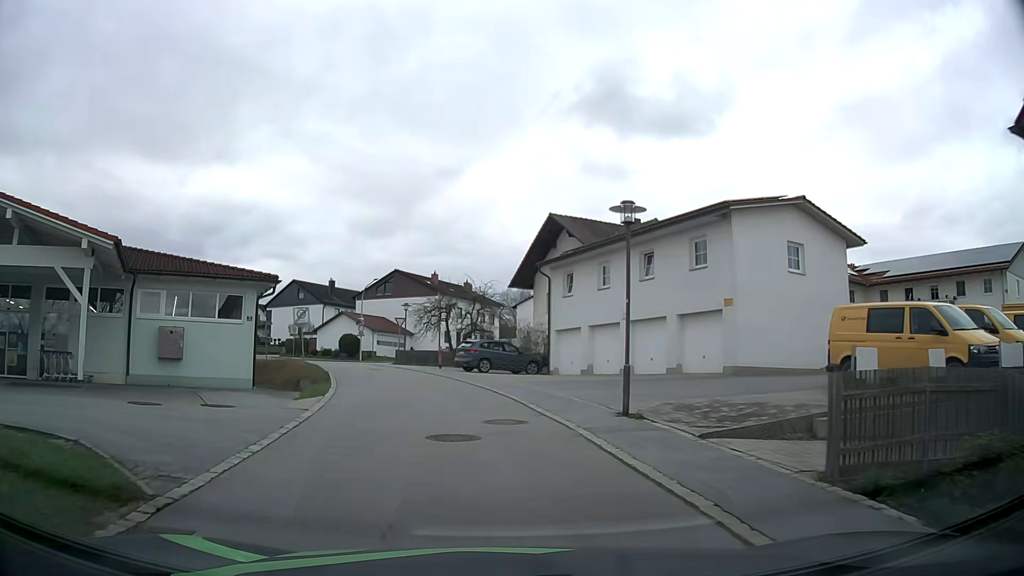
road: residential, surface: asphalt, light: Day
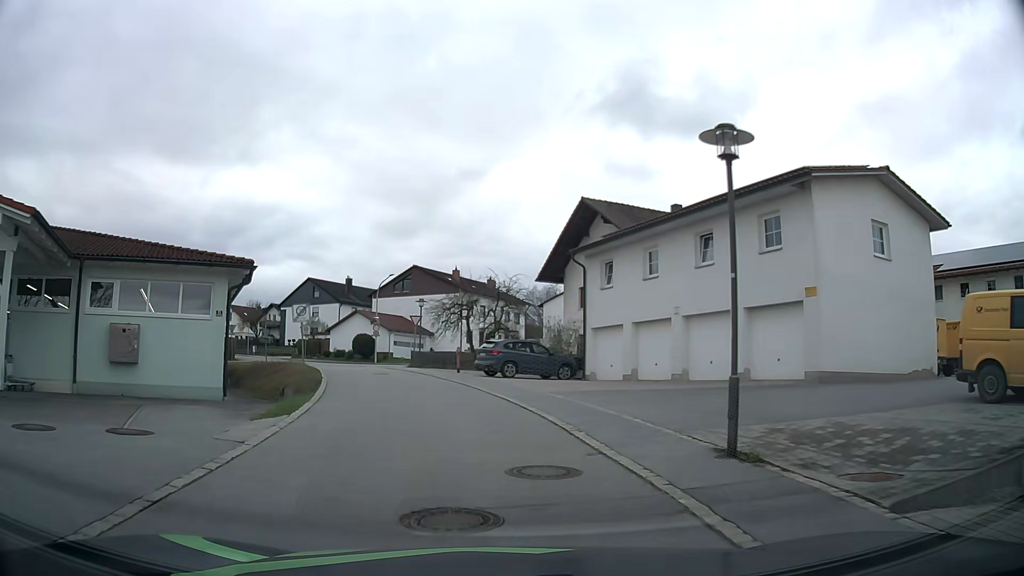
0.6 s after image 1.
(-0.1, +4.6) m; -2°
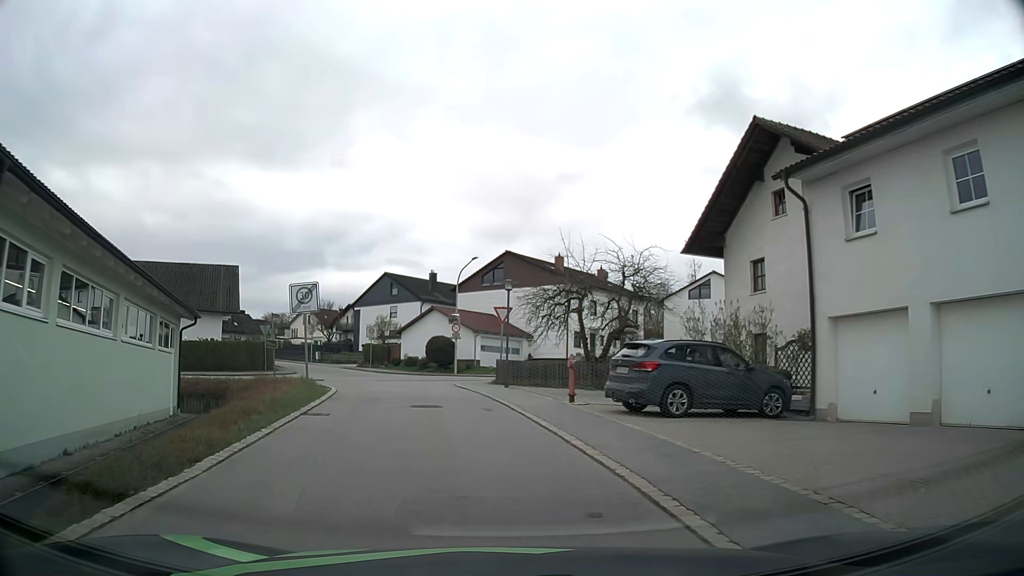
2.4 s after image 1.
(-0.9, +13.9) m; -8°
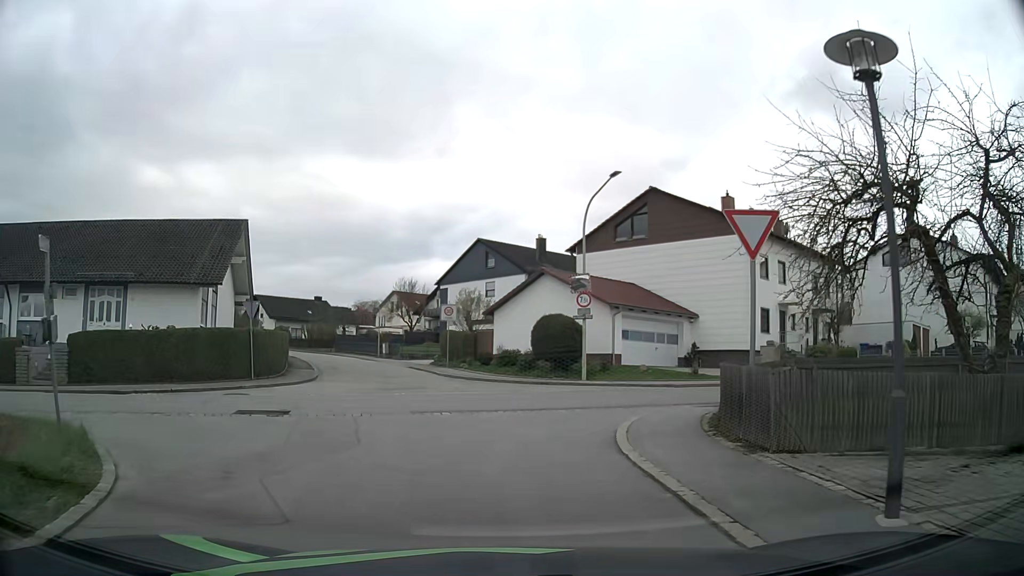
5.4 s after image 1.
(-1.8, +18.7) m; -9°
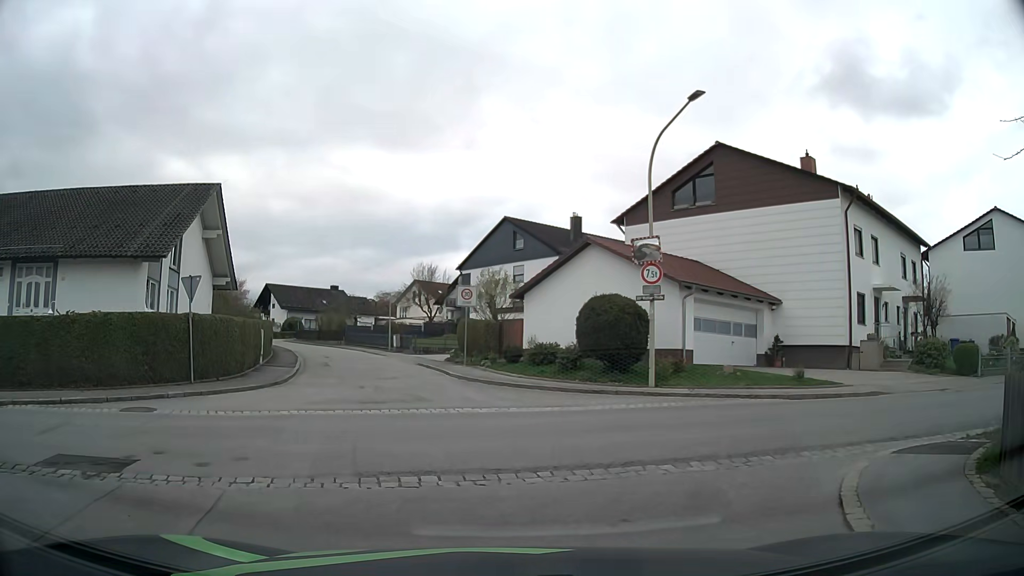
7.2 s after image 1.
(-0.2, +7.2) m; -2°
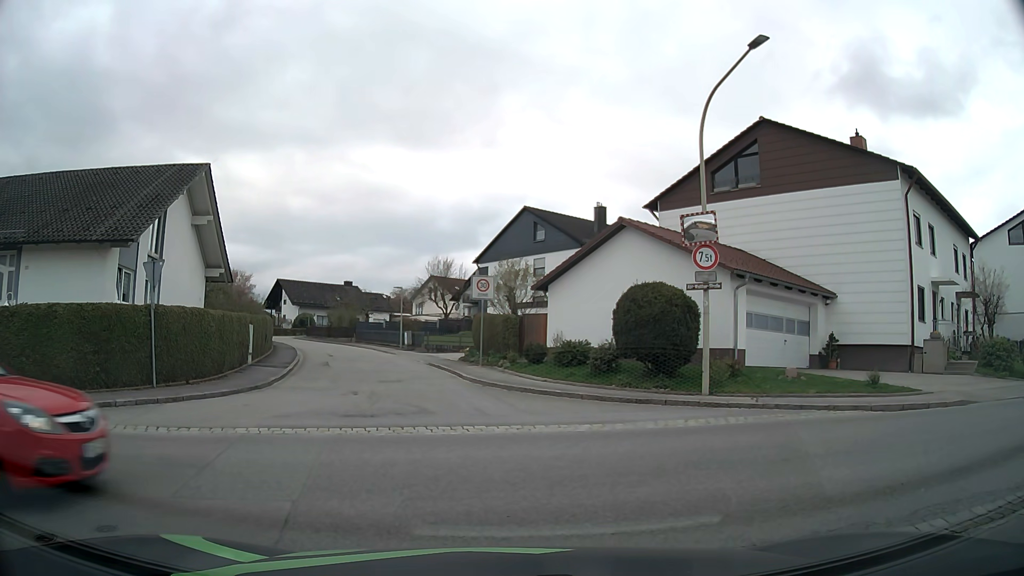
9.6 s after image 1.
(-0.1, +3.1) m; -3°
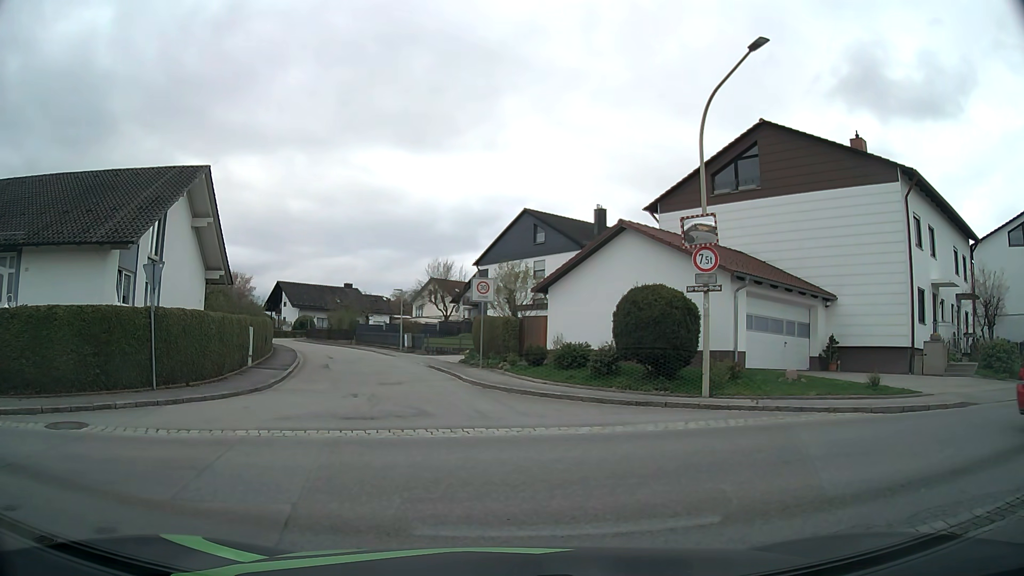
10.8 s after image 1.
(0.0, +0.1) m; 0°
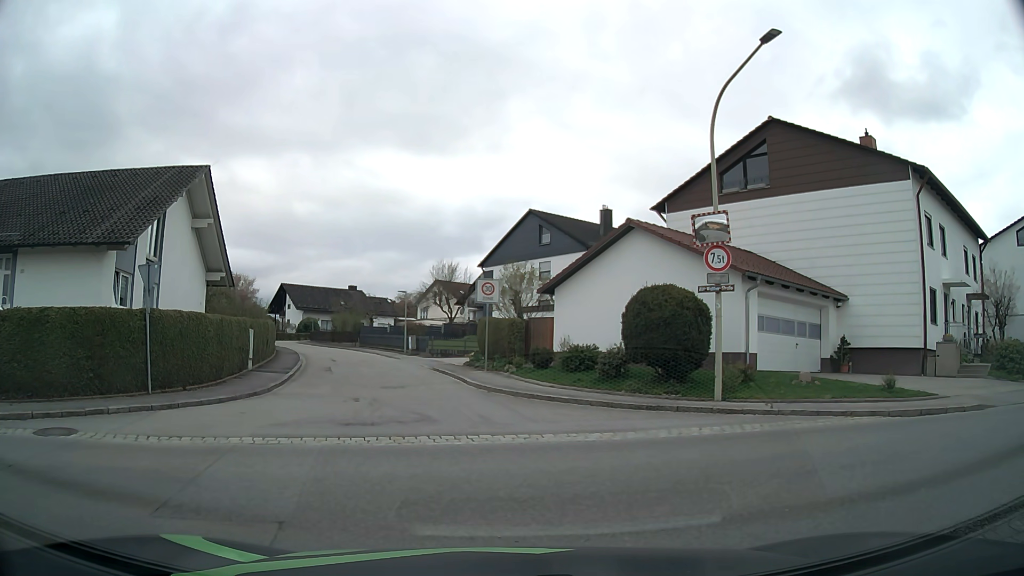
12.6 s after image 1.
(0.0, +0.5) m; 0°
